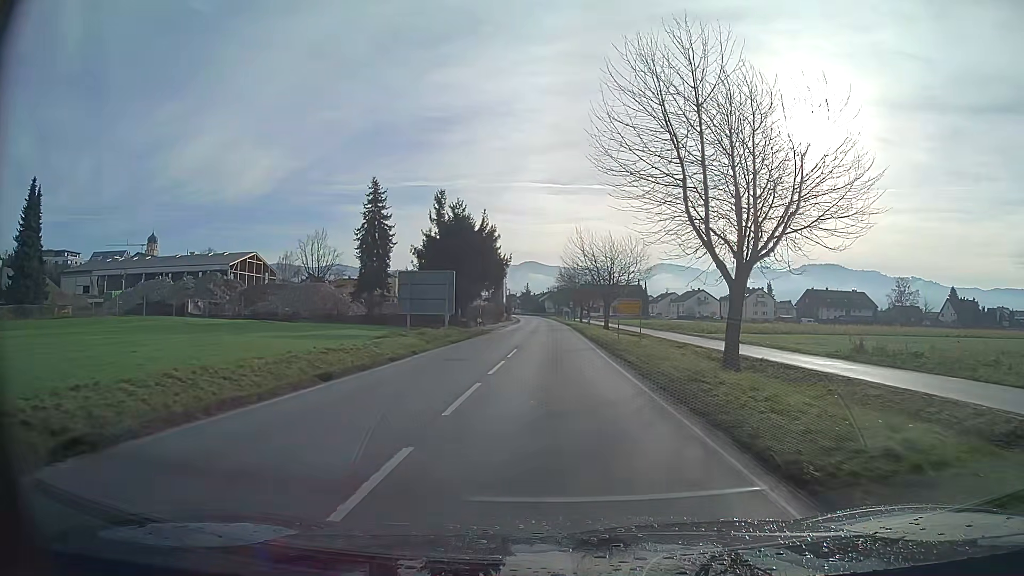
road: secondary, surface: asphalt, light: Day
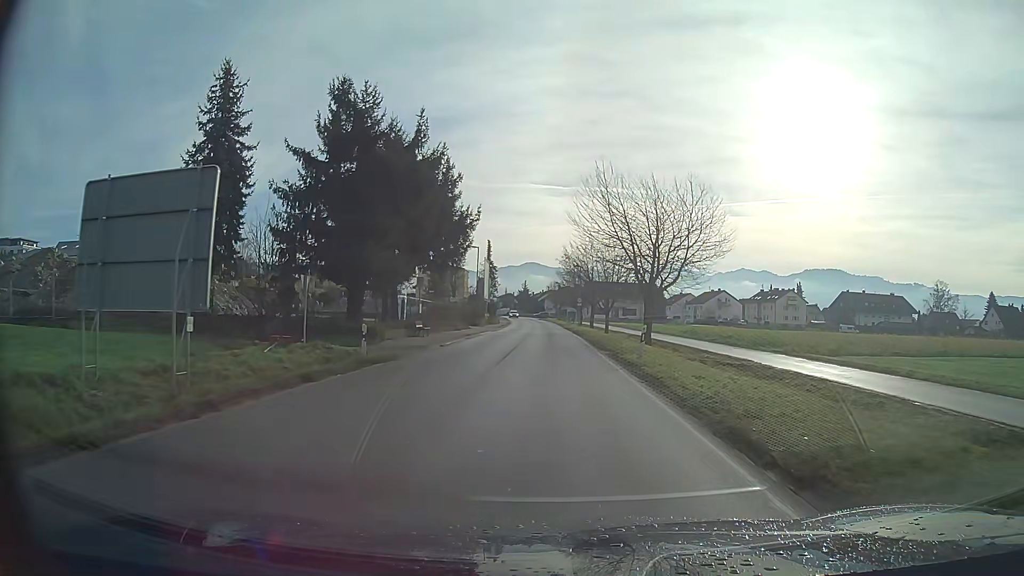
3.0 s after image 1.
(0.0, +29.1) m; 0°
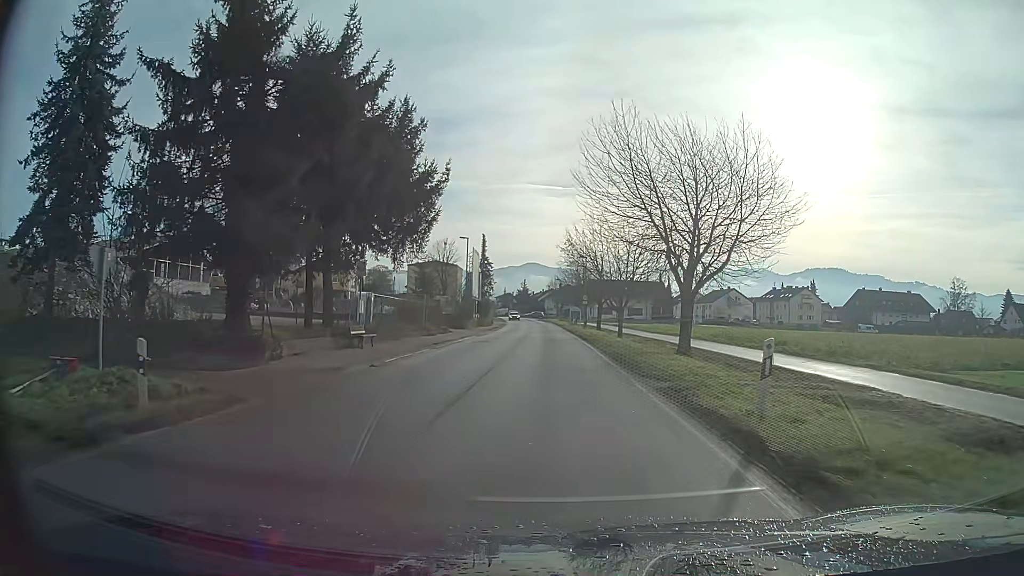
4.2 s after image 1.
(0.0, +11.0) m; 0°
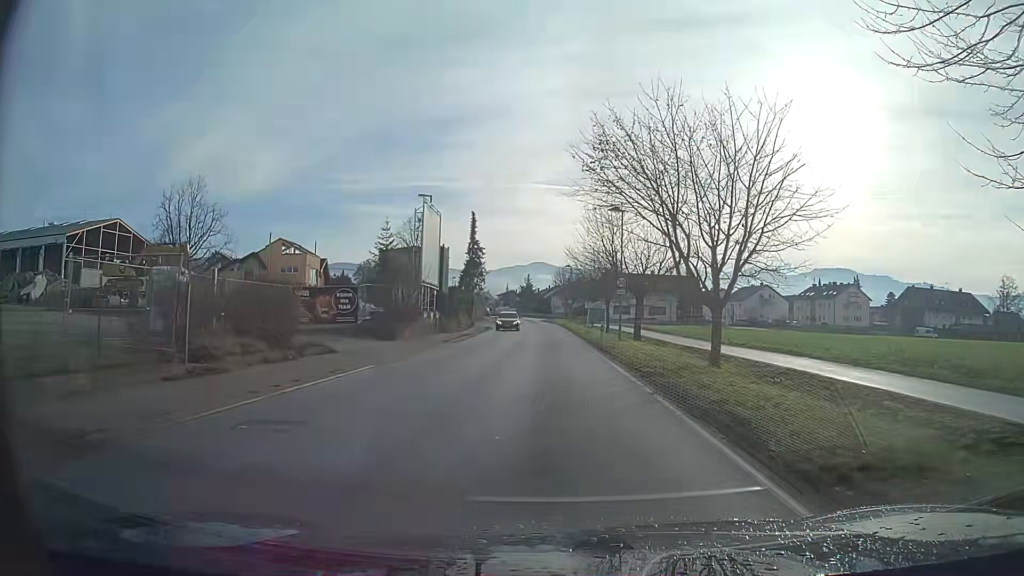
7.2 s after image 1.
(-0.1, +26.3) m; 0°
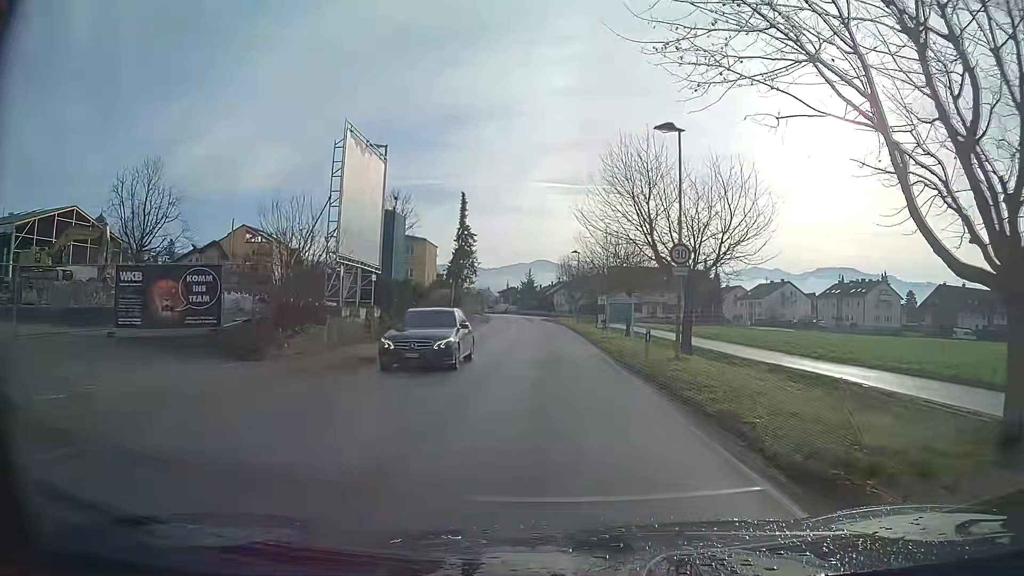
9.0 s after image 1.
(0.0, +14.3) m; 0°
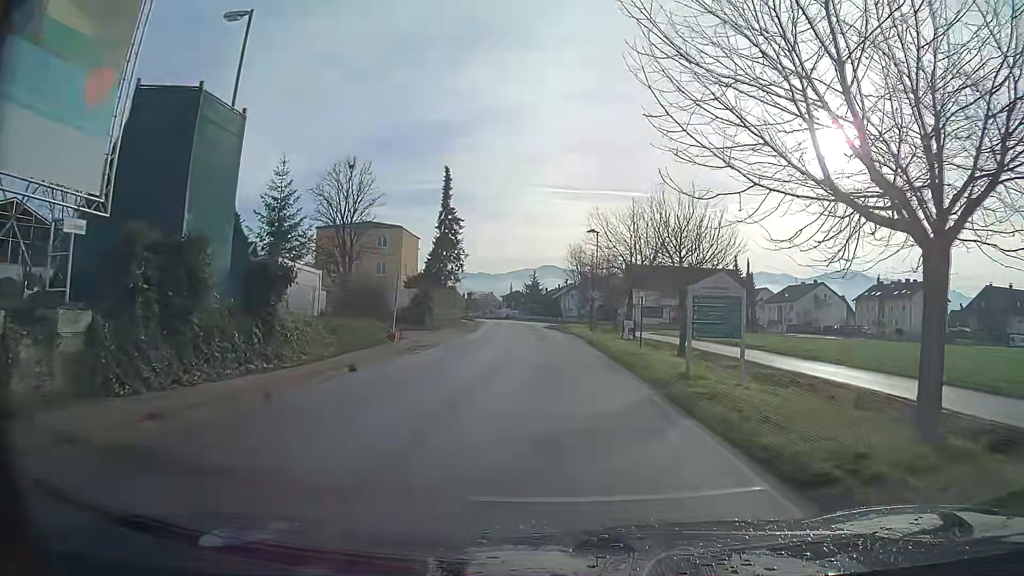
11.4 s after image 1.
(-0.1, +17.7) m; -1°
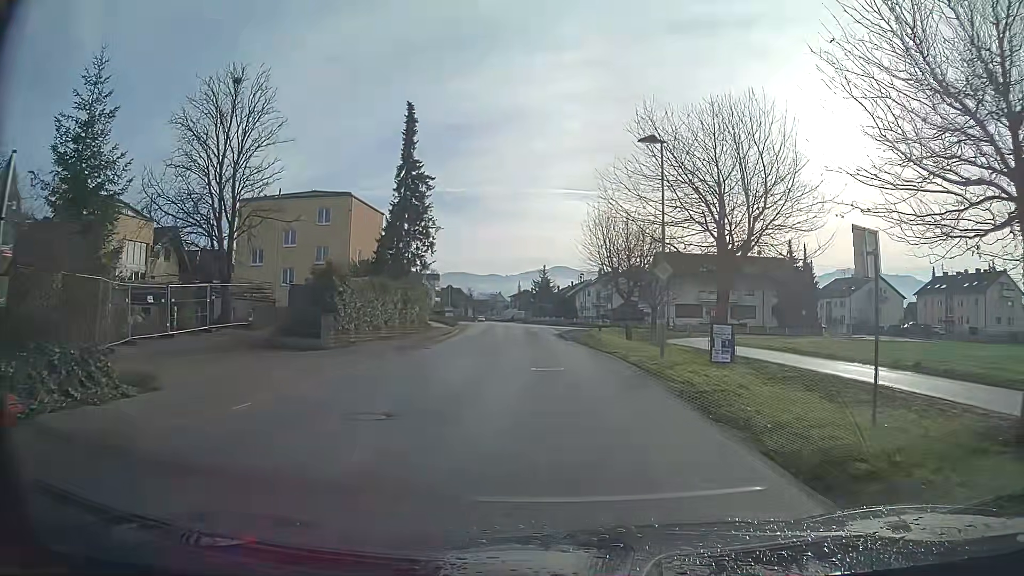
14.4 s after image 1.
(-0.3, +21.8) m; -1°
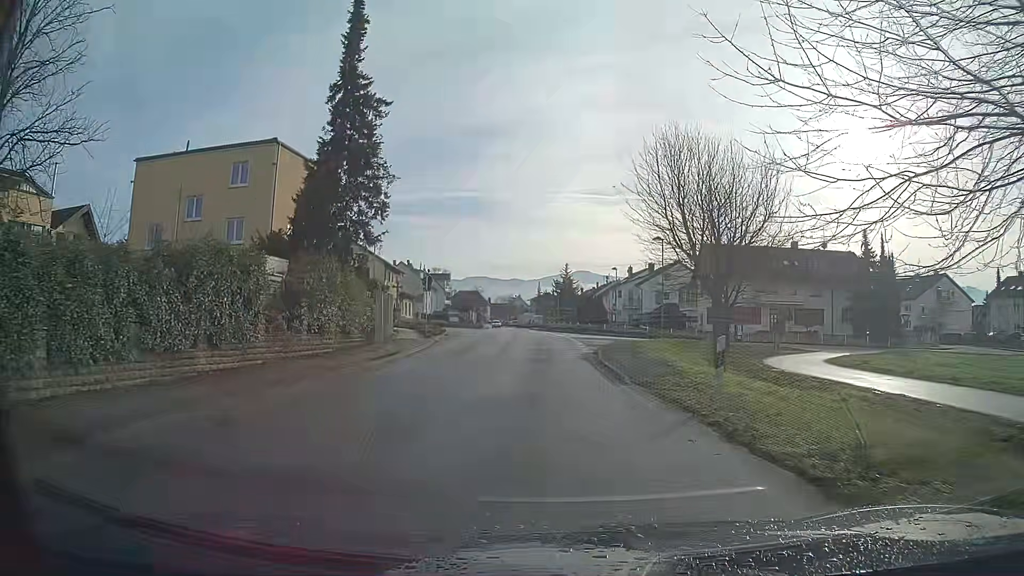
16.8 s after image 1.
(-0.2, +17.7) m; -2°
(0, +10) (0, +20) (0, +30) (-1, +40) (-1, +50) (-2, +60) (-3, +70) (-4, +80) (-5, +90) (-6, +100) m
